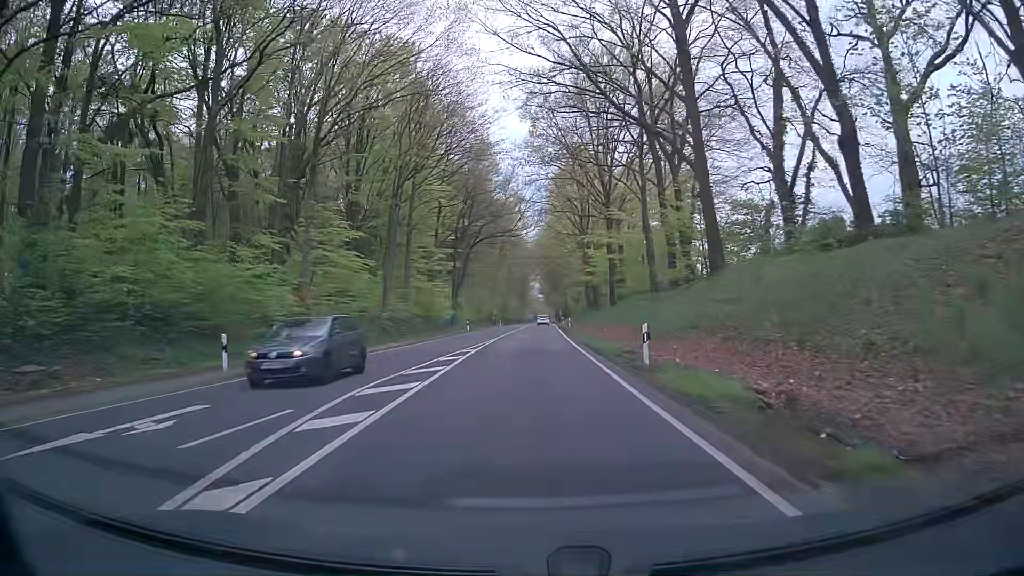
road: primary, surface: asphalt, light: Day
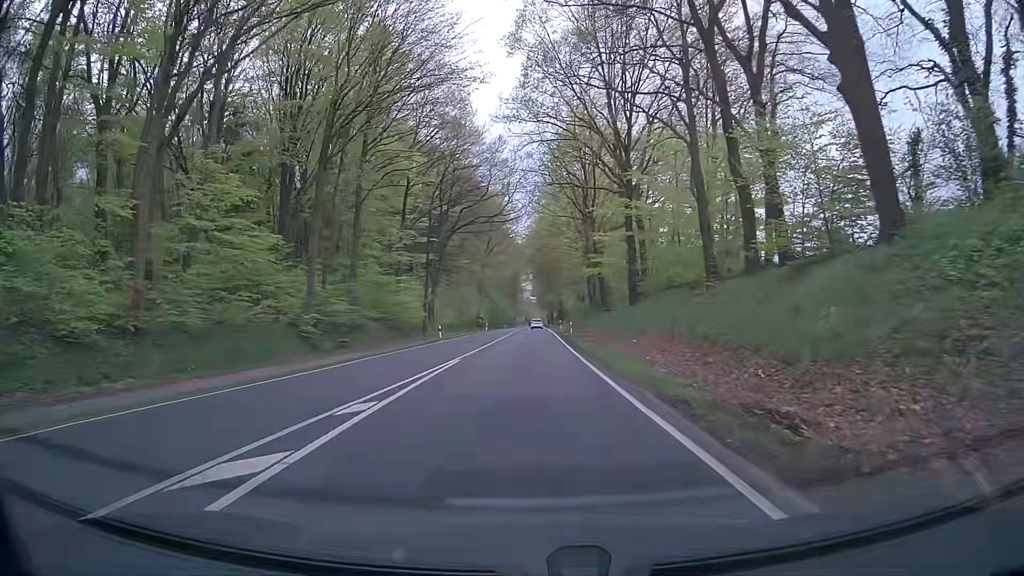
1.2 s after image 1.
(-0.5, +15.0) m; 0°
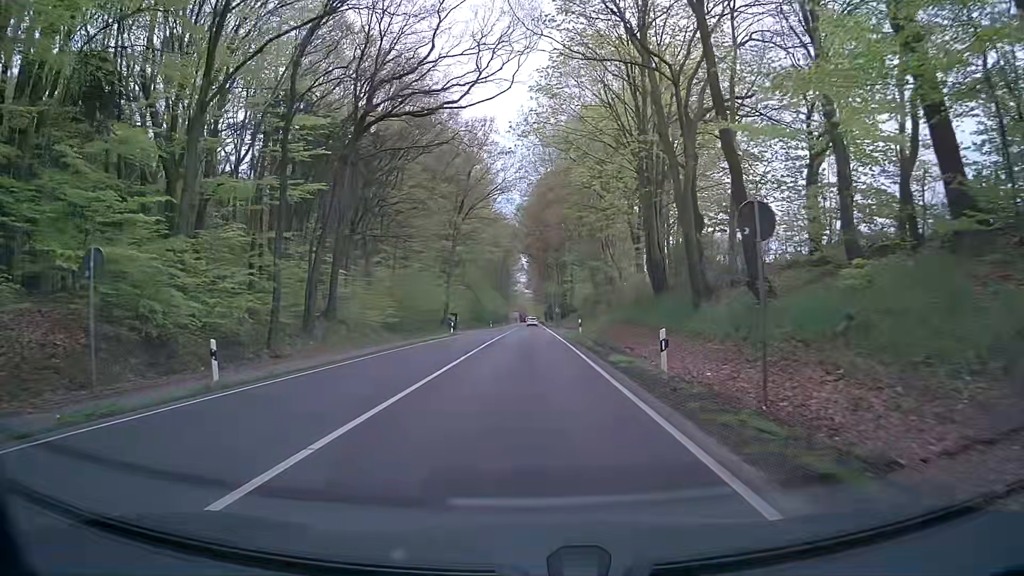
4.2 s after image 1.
(-0.8, +37.3) m; -2°
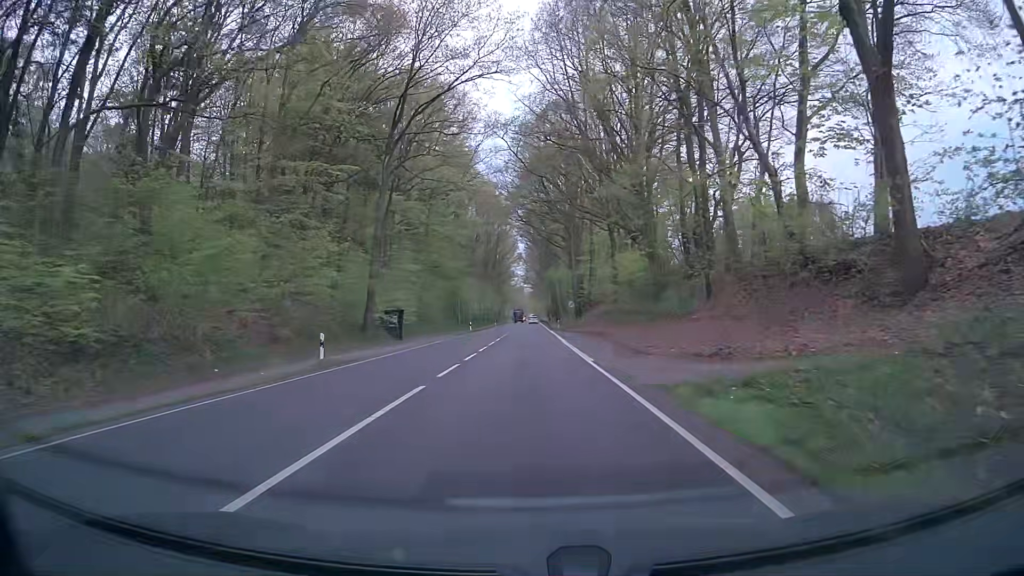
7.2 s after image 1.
(+0.6, +37.6) m; 0°
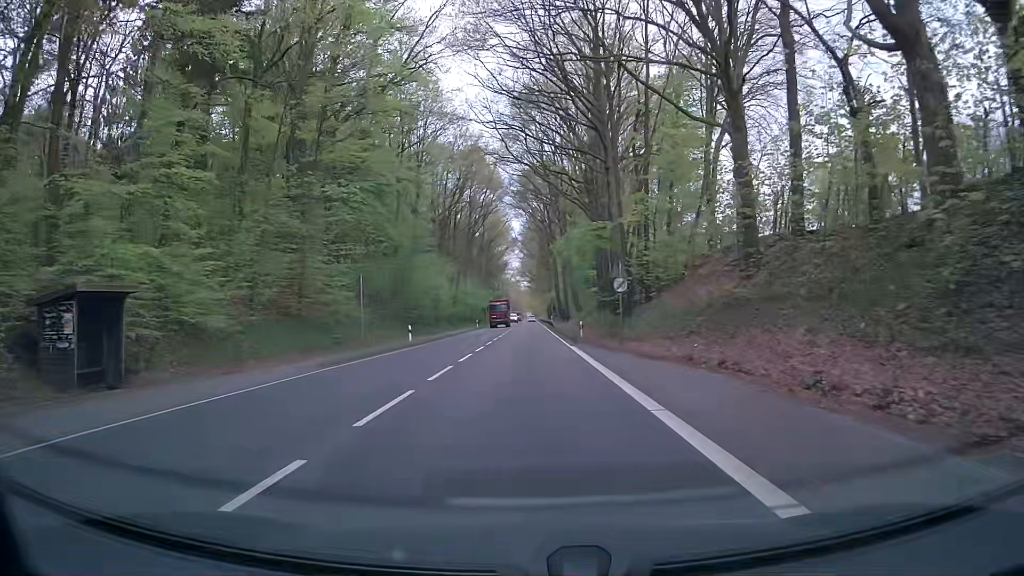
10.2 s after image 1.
(+0.5, +37.6) m; 0°
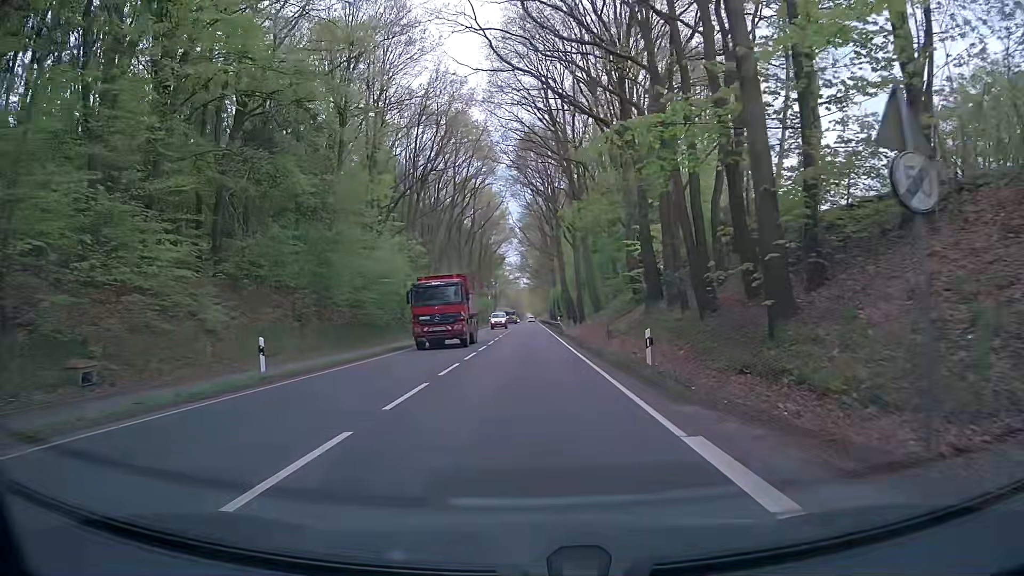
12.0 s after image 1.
(+0.1, +22.6) m; +2°
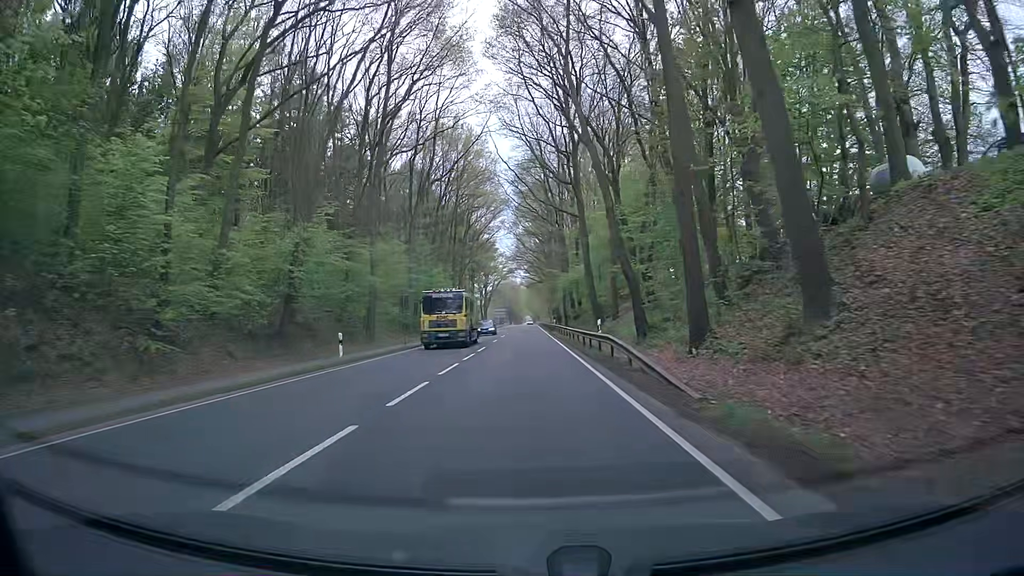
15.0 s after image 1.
(-0.3, +42.4) m; -1°
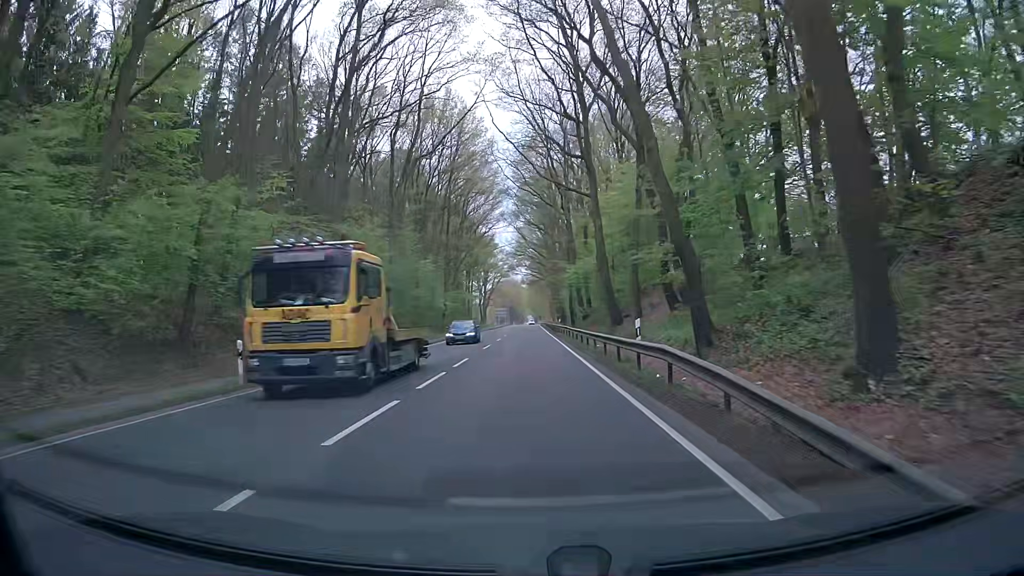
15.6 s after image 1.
(-0.1, +9.6) m; -1°
(0, +10) (0, +20) (0, +30) (+1, +40) (+1, +50) (+1, +60) (+1, +70) (+1, +80) (+1, +90) (+1, +100) m
